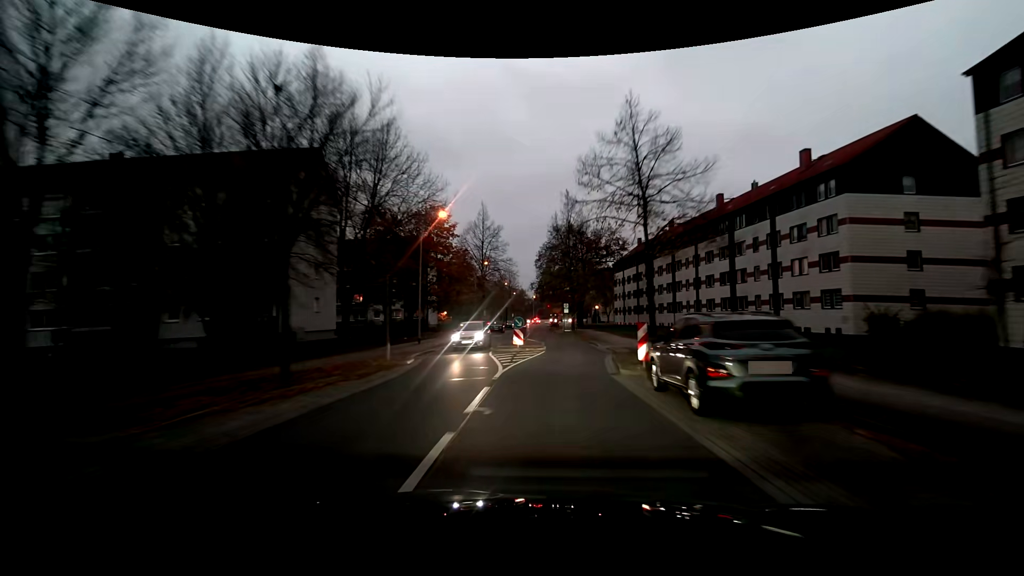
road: residential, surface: asphalt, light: Dusk
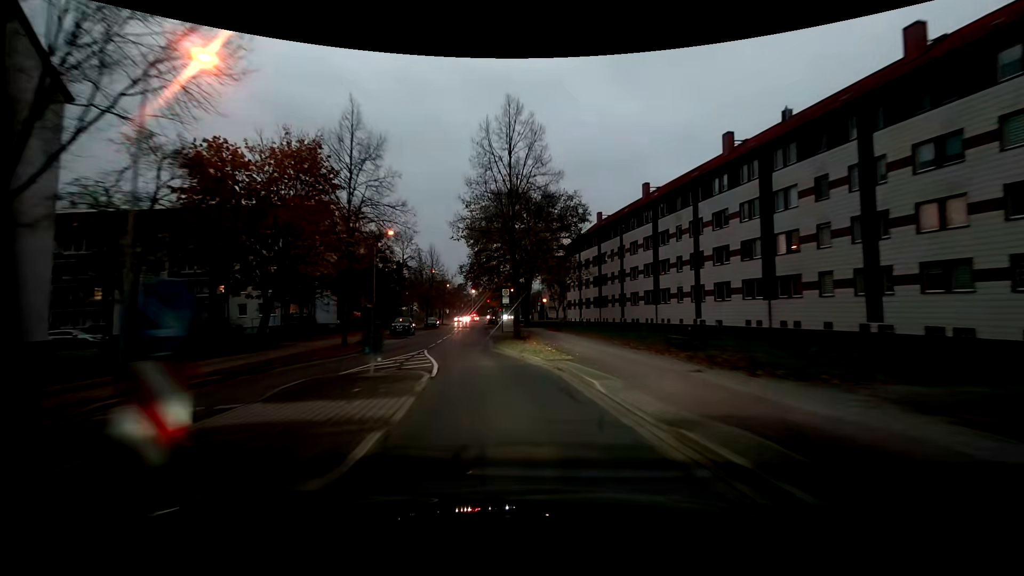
(+1.2, +21.8) m; +7°
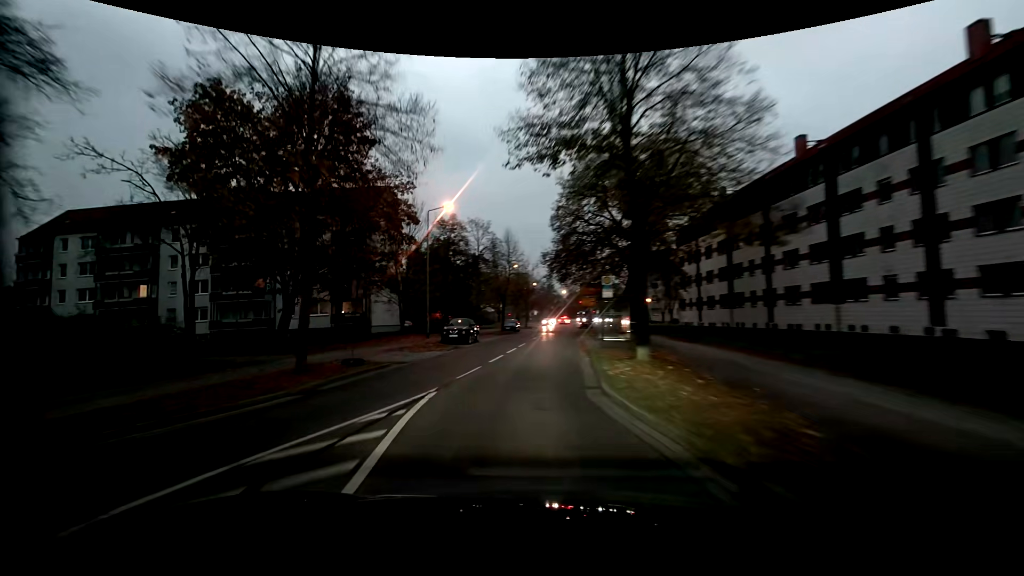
(-1.1, +13.4) m; -11°
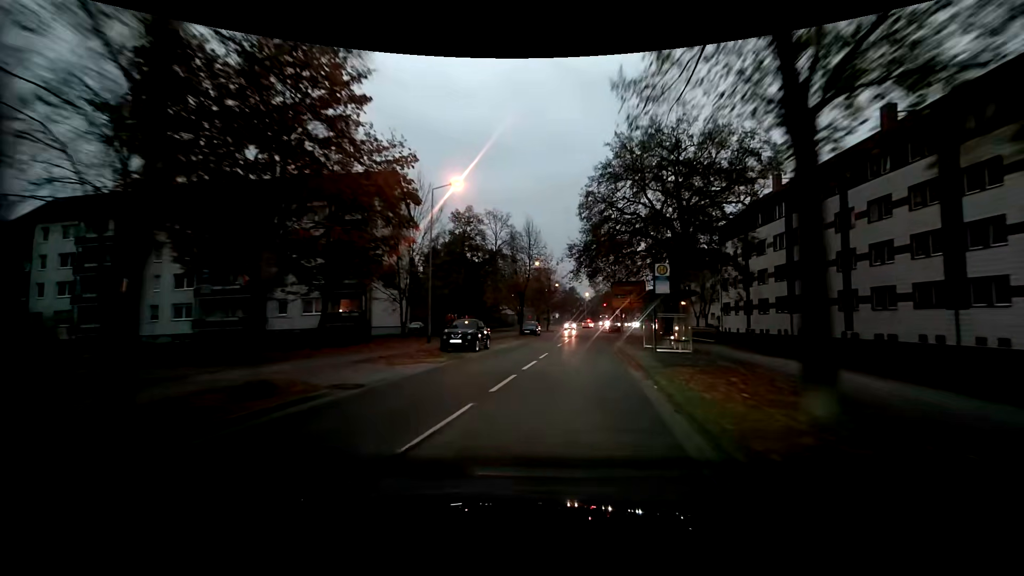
(-0.2, +6.8) m; -2°
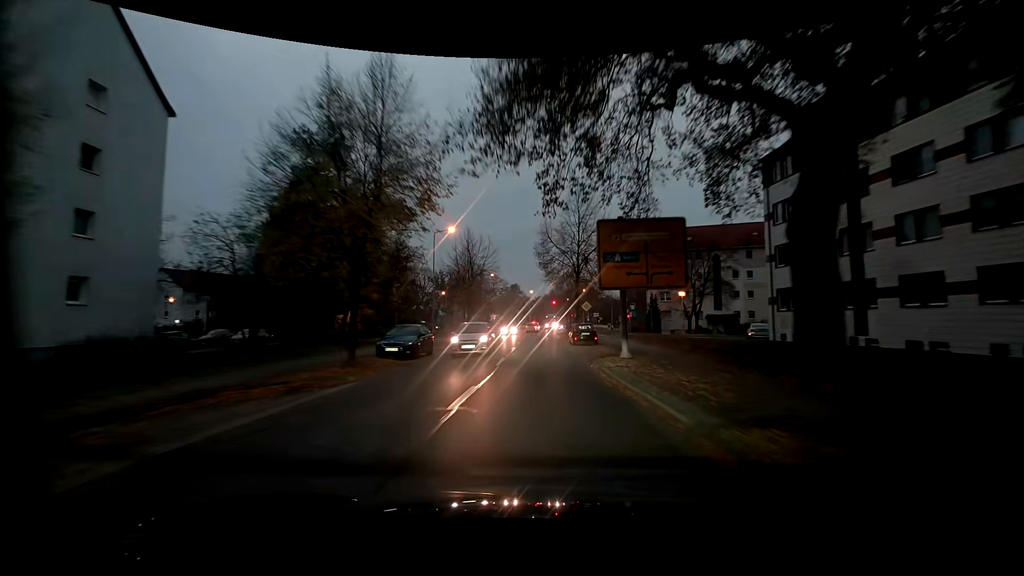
(+2.5, +28.8) m; +7°
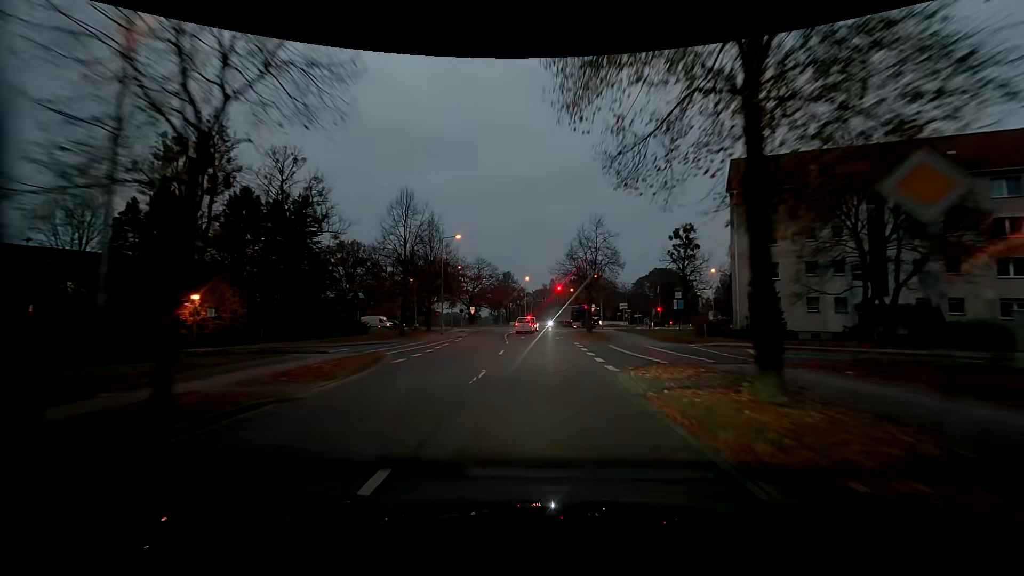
(-0.2, +32.9) m; -1°
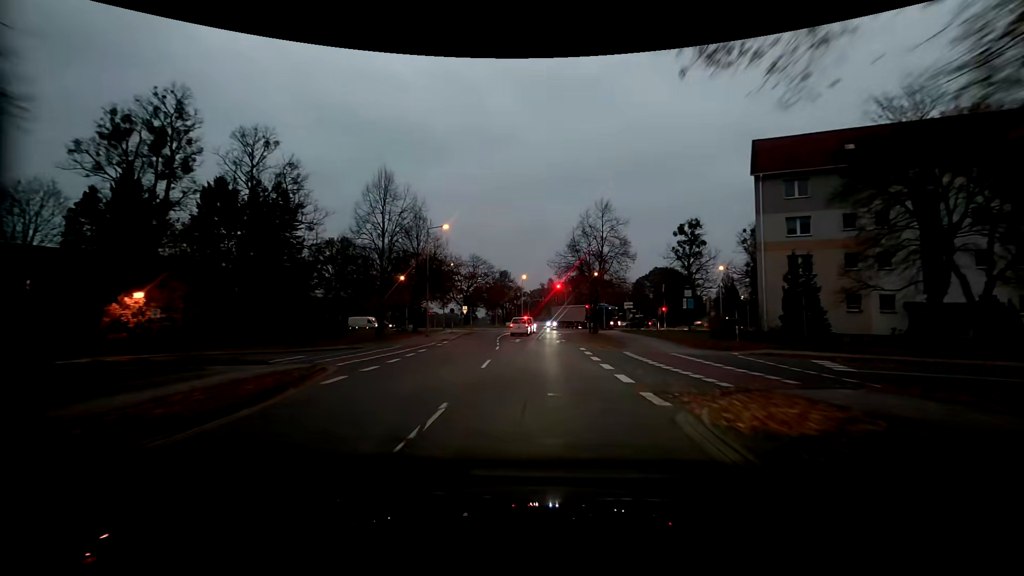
(0.0, +5.2) m; 0°
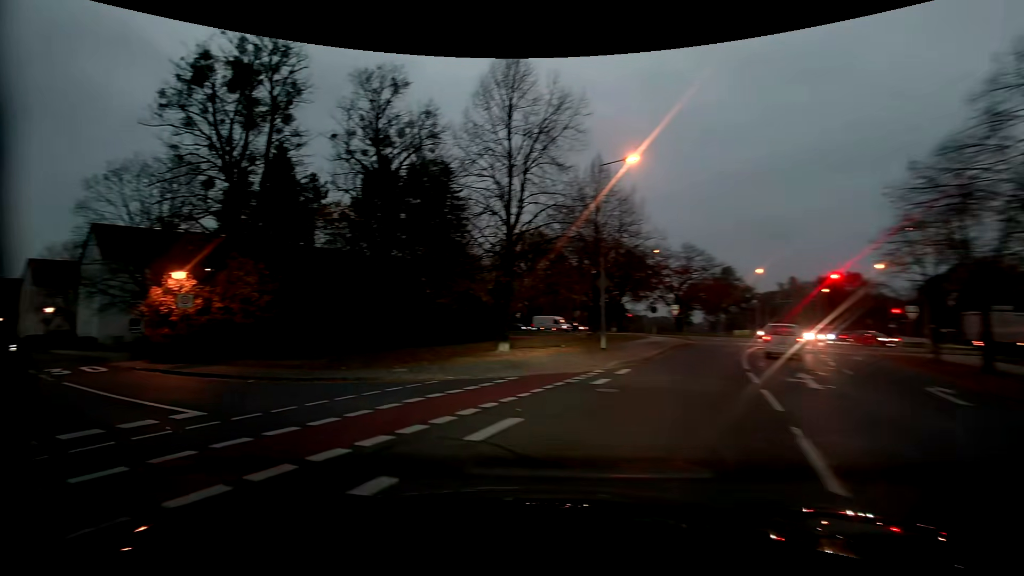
(-1.4, +17.9) m; -23°
